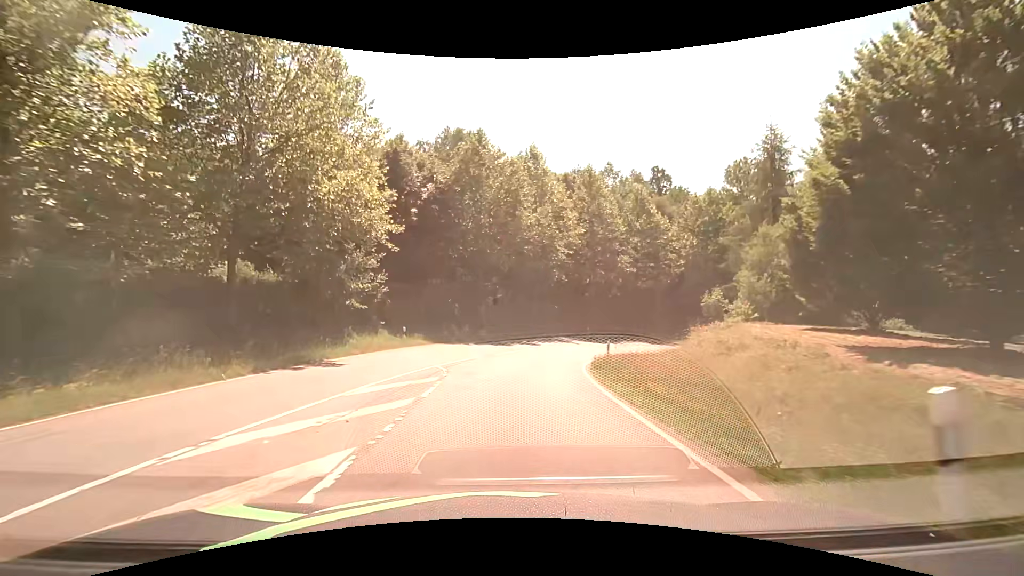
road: primary_link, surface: asphalt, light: Day
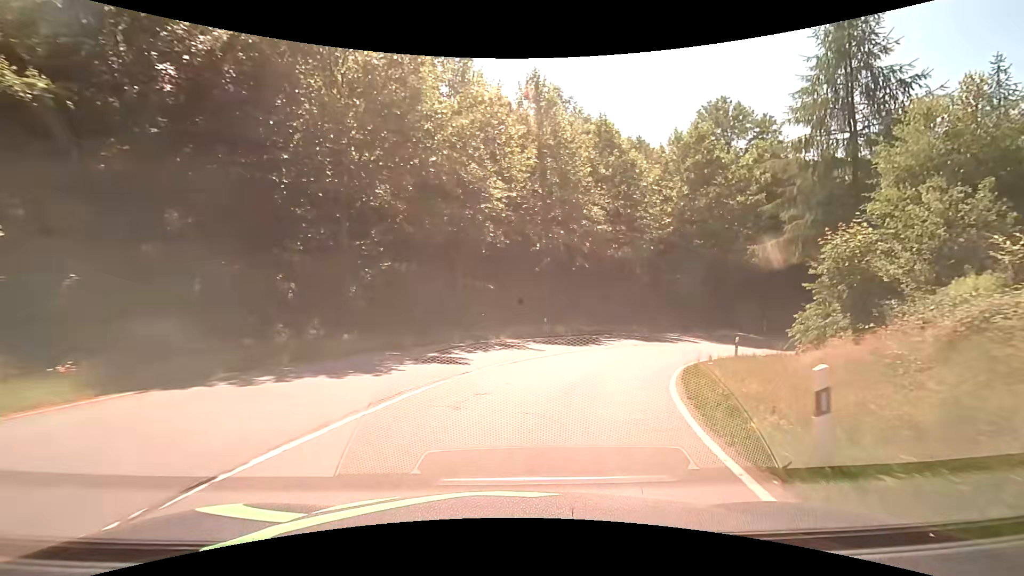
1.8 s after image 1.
(+0.9, +20.4) m; +8°
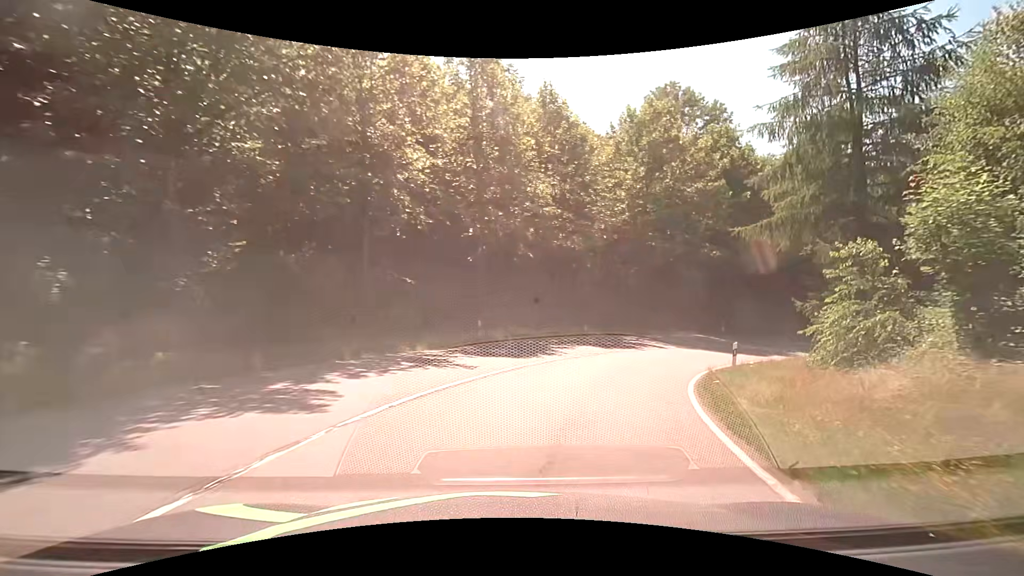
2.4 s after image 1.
(+0.4, +6.7) m; +8°
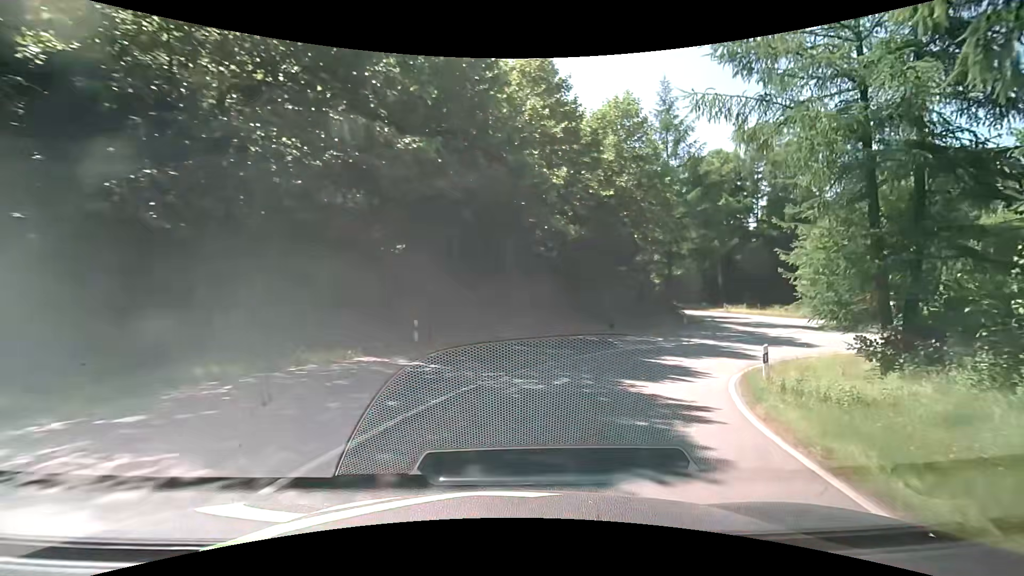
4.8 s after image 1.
(+7.6, +23.9) m; +38°
(+1, +10) (+6, +19) (+13, +26) (+22, +29) (+32, +27) (+39, +20) (+44, +11) (+49, +3) (+54, -6) (+59, -15) m
